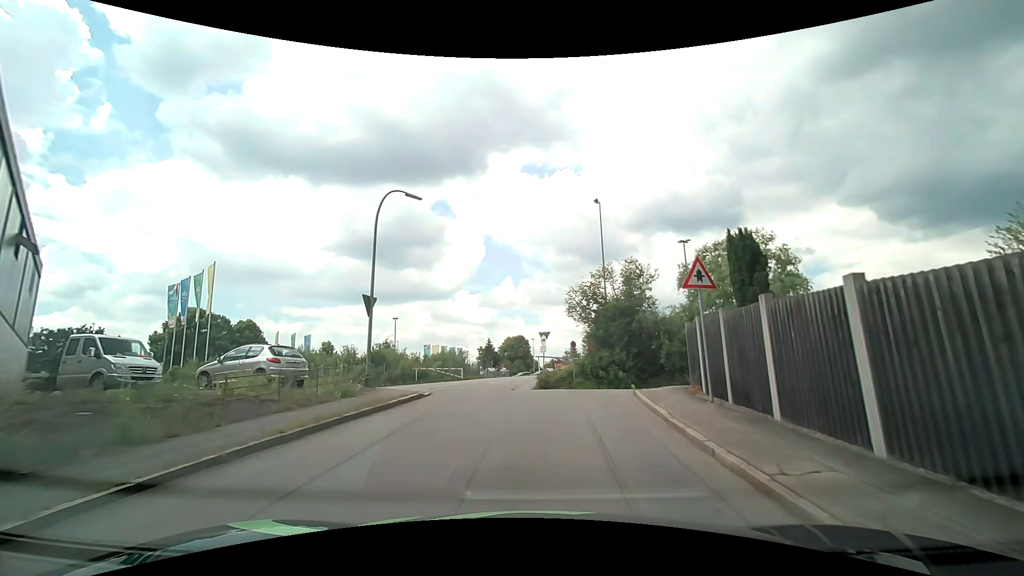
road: residential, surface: asphalt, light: Day
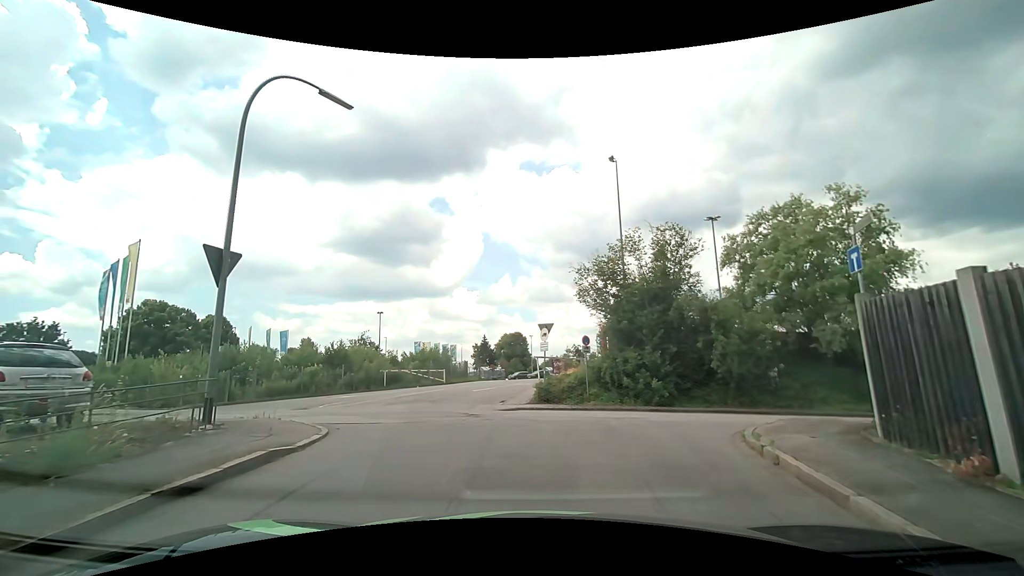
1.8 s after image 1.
(+0.1, +8.1) m; 0°
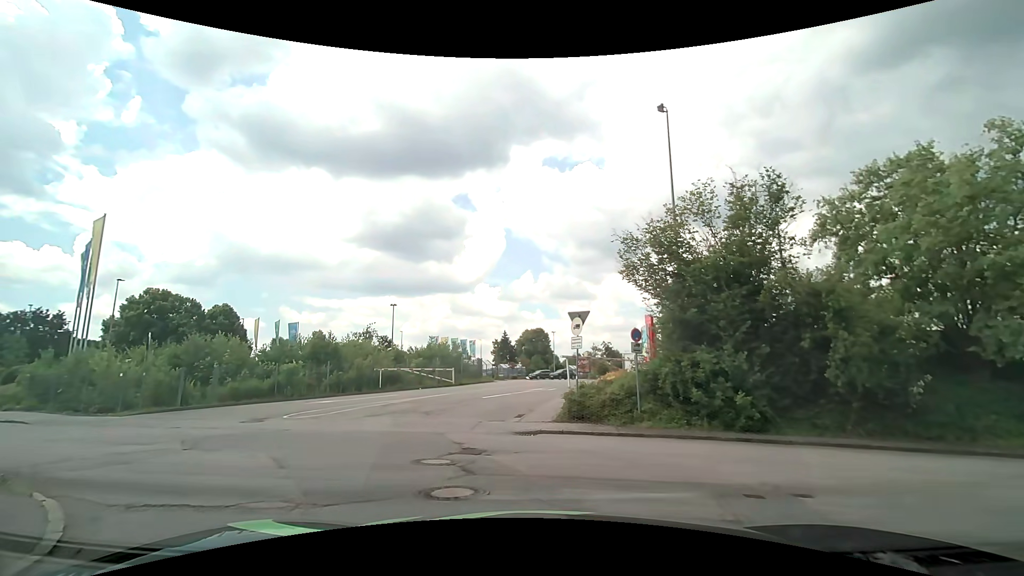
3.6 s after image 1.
(0.0, +5.7) m; 0°
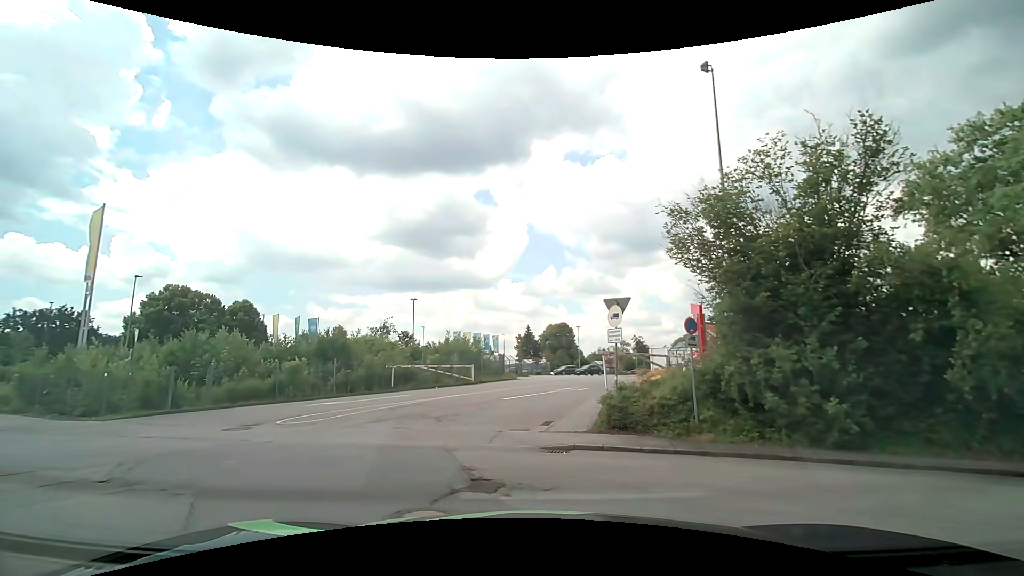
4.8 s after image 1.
(-0.1, +2.7) m; -2°
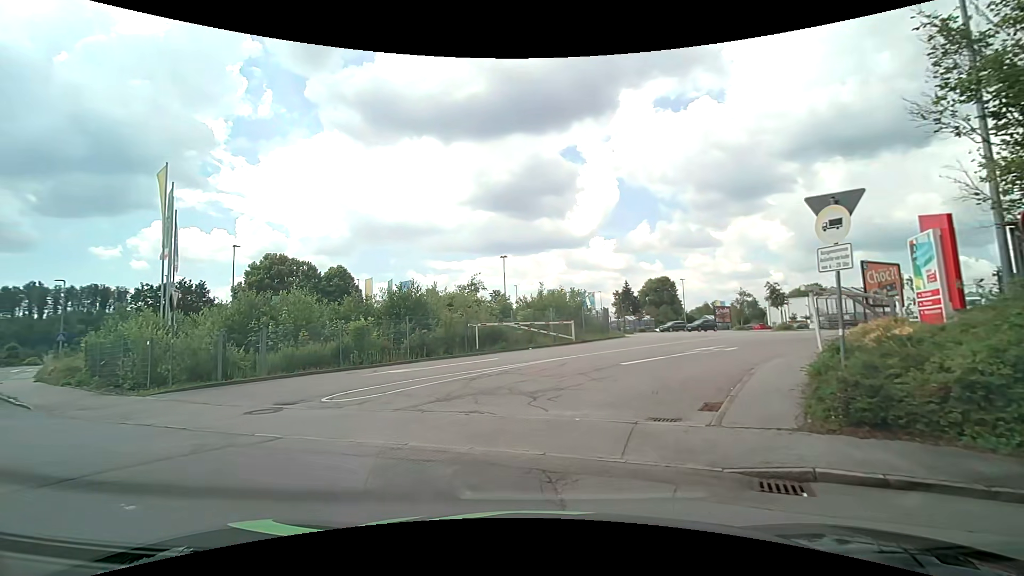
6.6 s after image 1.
(-0.6, +5.2) m; -11°
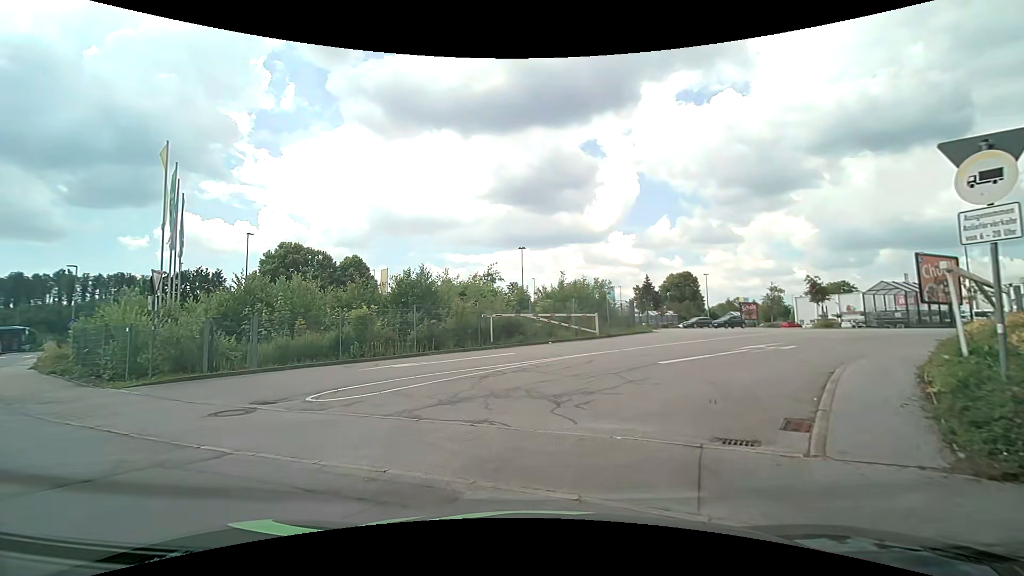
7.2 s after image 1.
(-0.1, +2.0) m; -4°
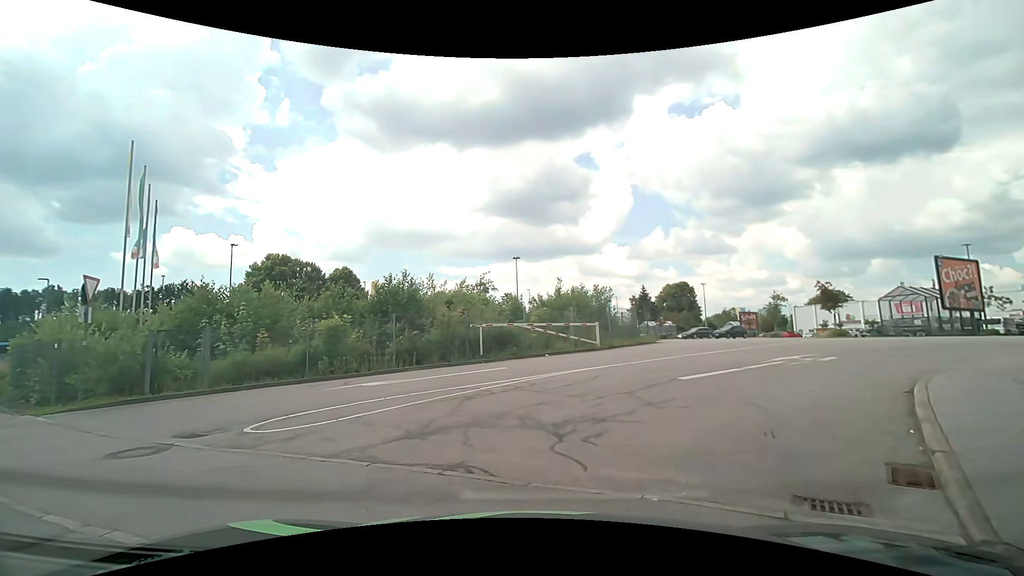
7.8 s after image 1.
(+0.1, +2.0) m; 0°
